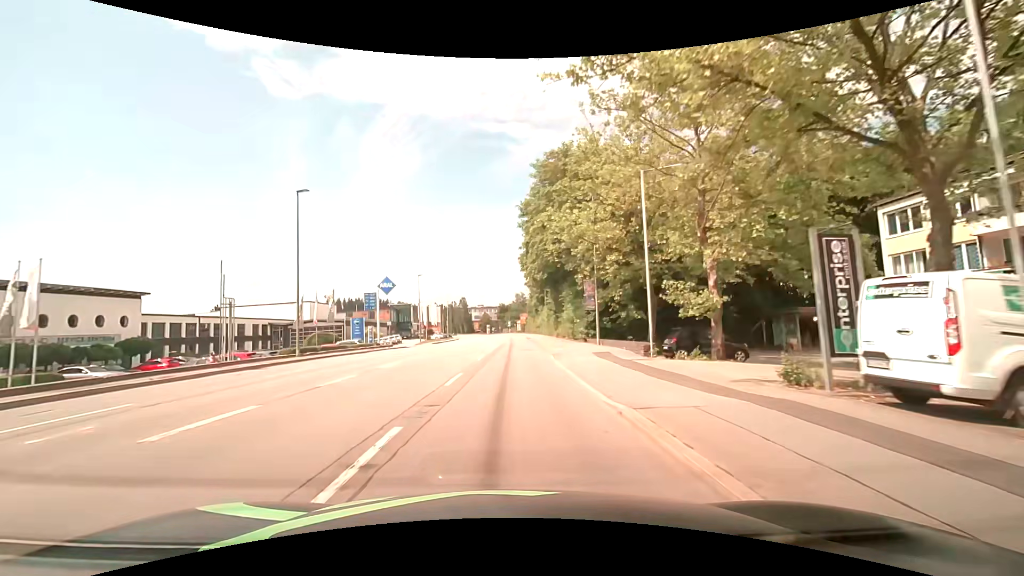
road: tertiary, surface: asphalt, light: Day
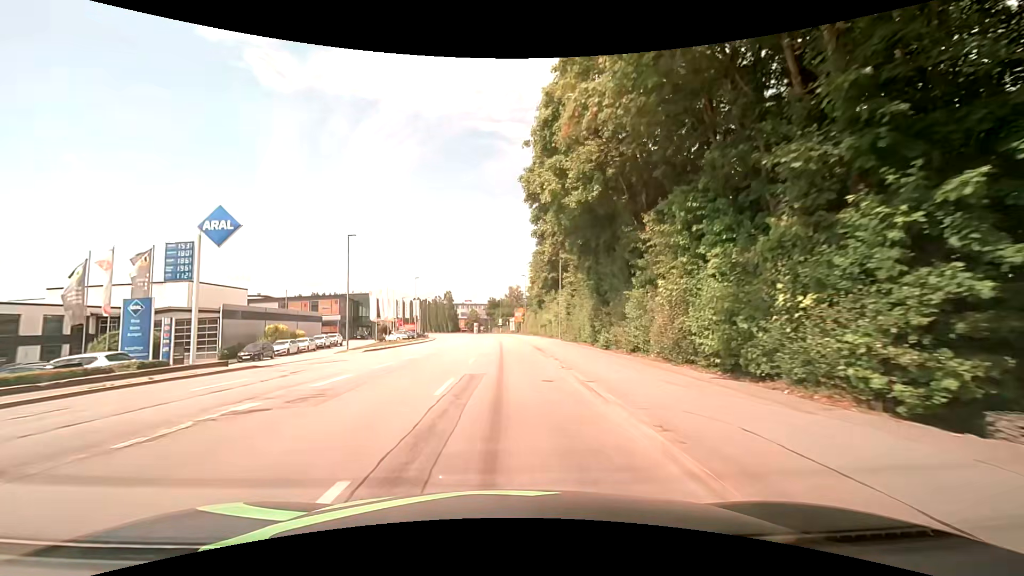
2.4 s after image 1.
(+0.2, +30.4) m; 0°
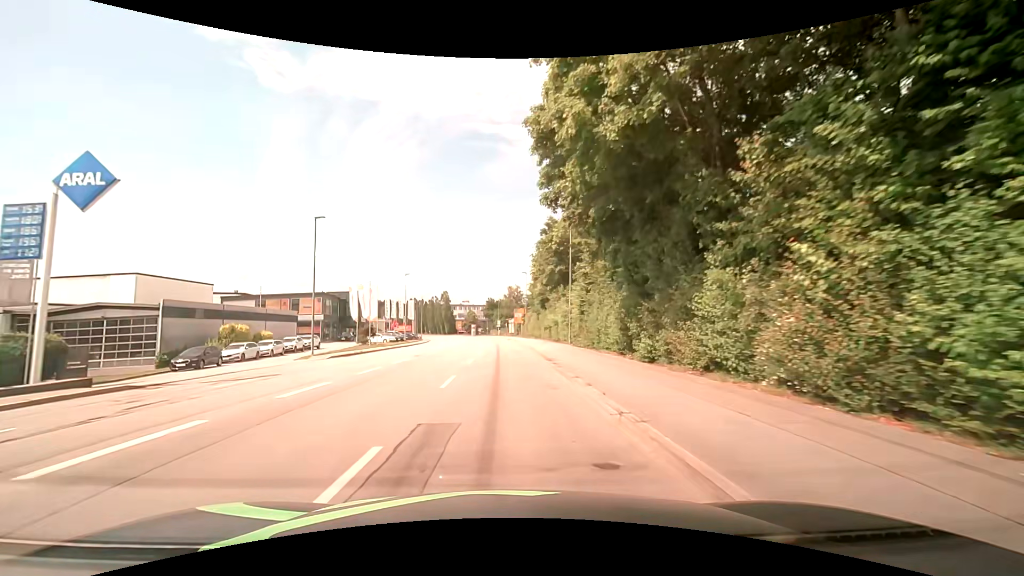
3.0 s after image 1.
(0.0, +7.6) m; 0°
